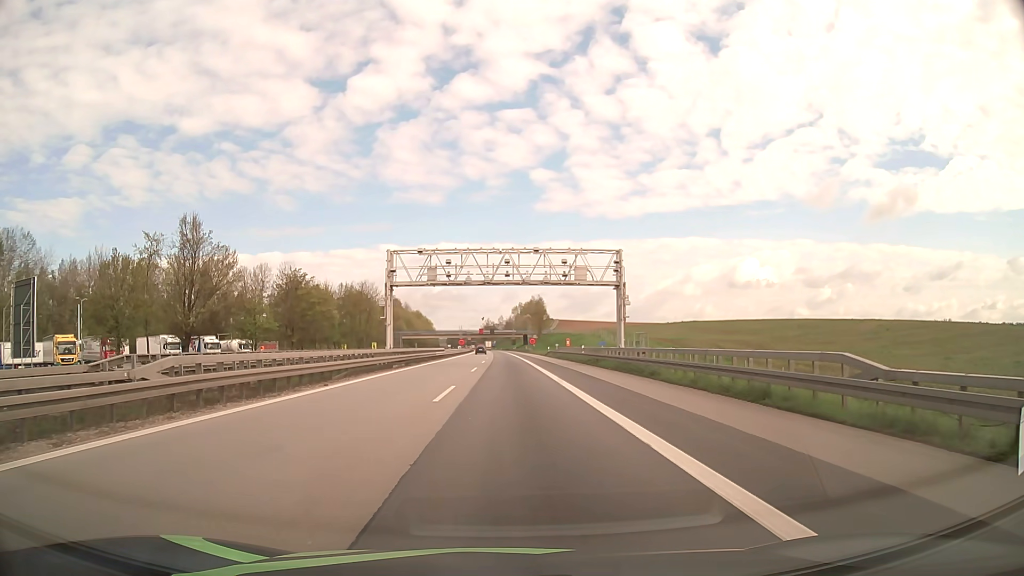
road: motorway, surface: asphalt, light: Day
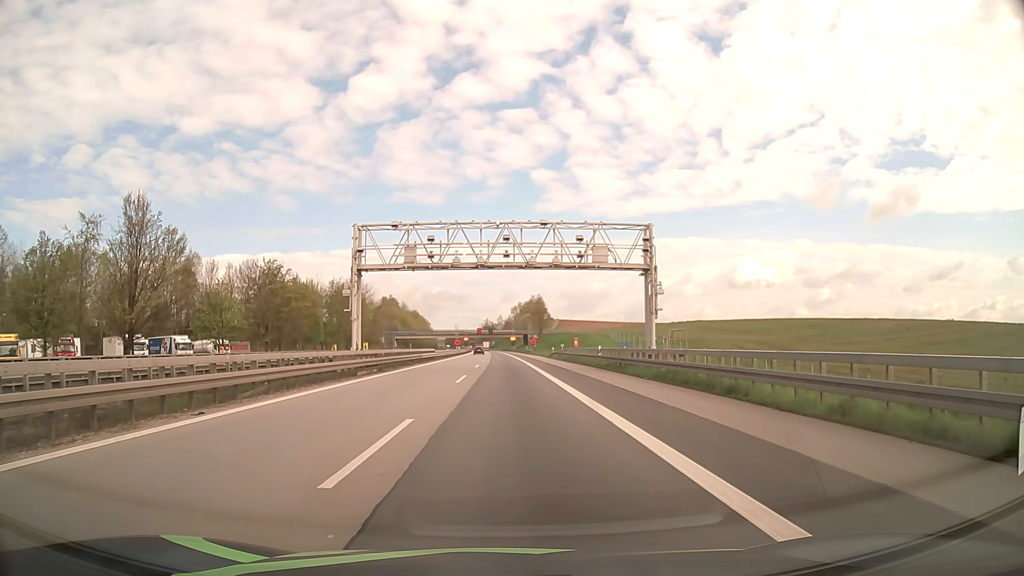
(0.0, +9.8) m; 0°
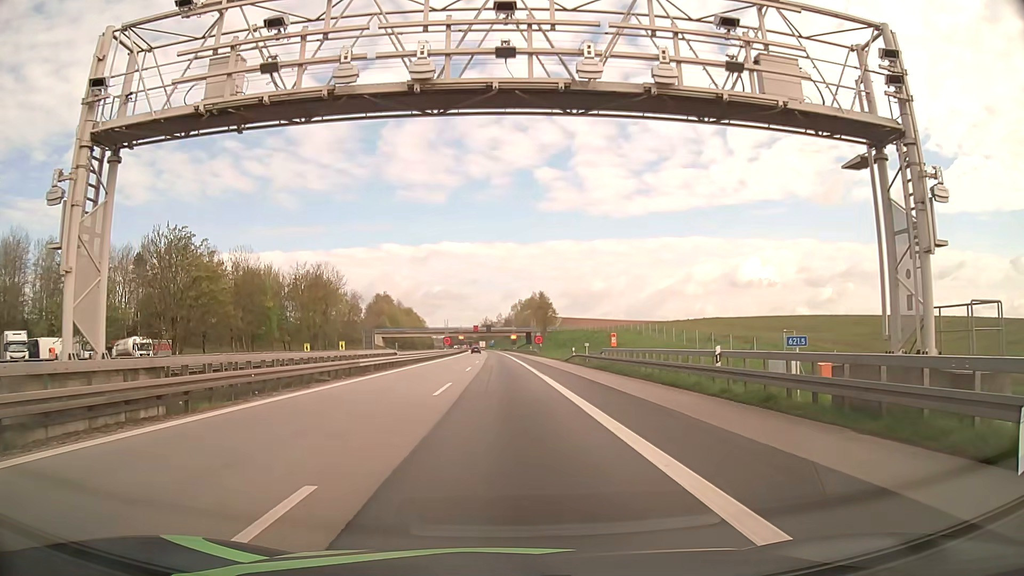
(0.0, +24.1) m; 0°
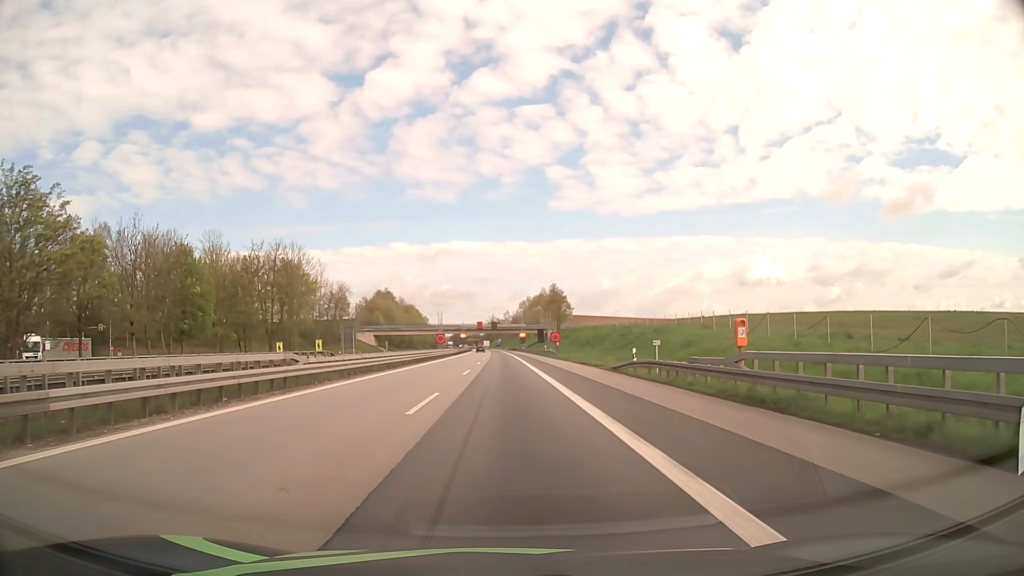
(-0.1, +23.4) m; -1°
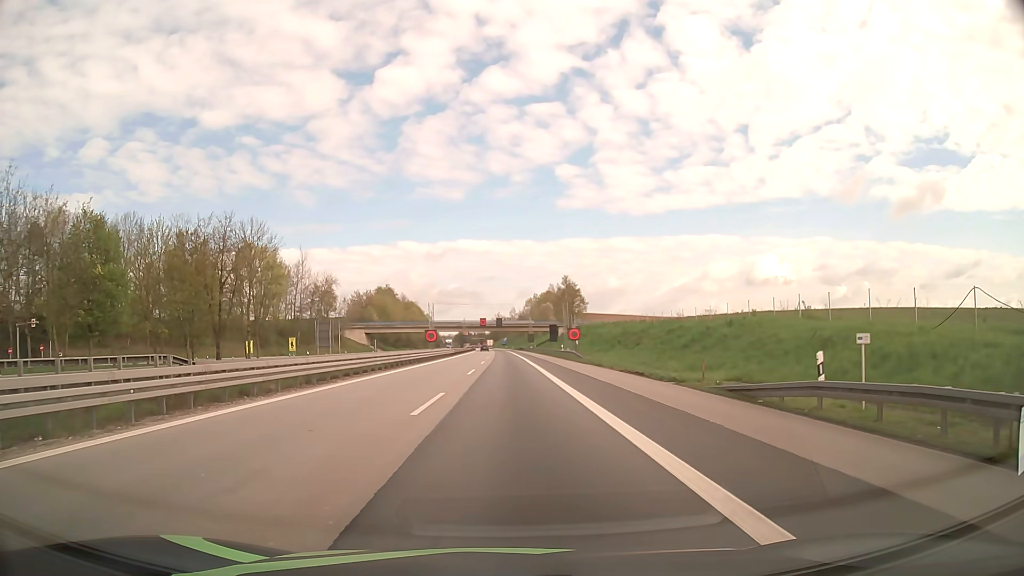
(-0.1, +18.5) m; 0°
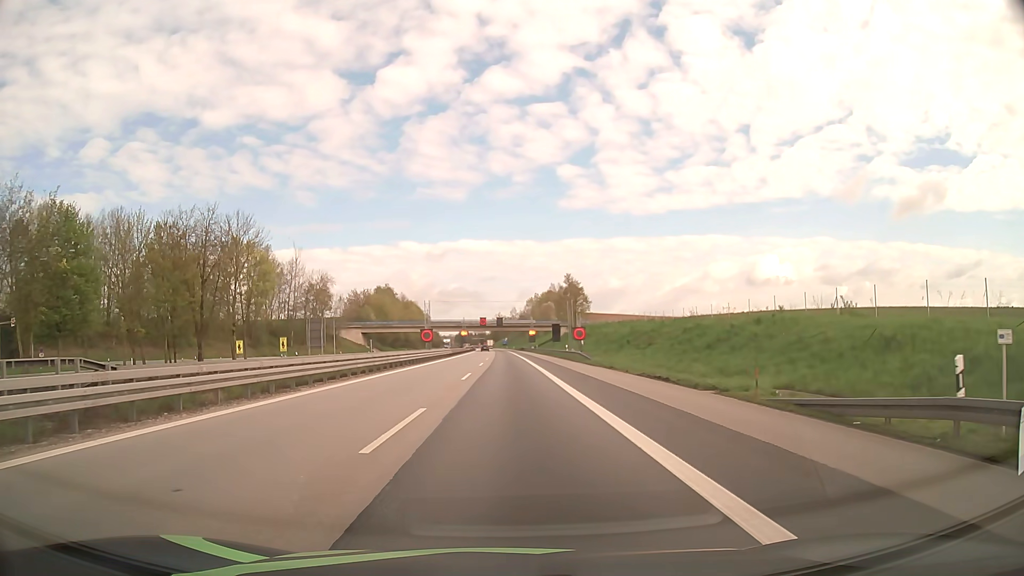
(0.0, +4.6) m; 0°
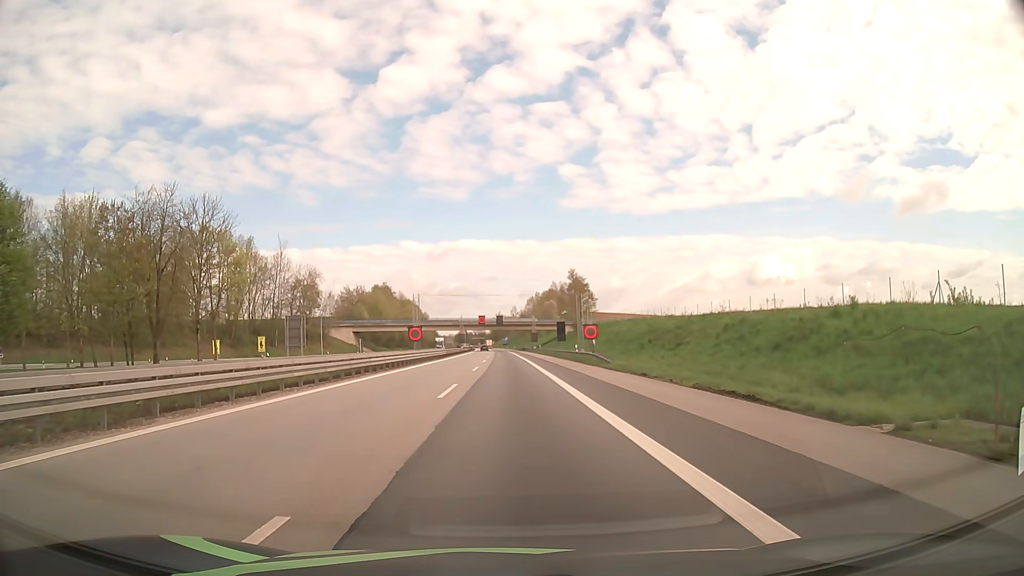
(0.0, +9.2) m; 0°
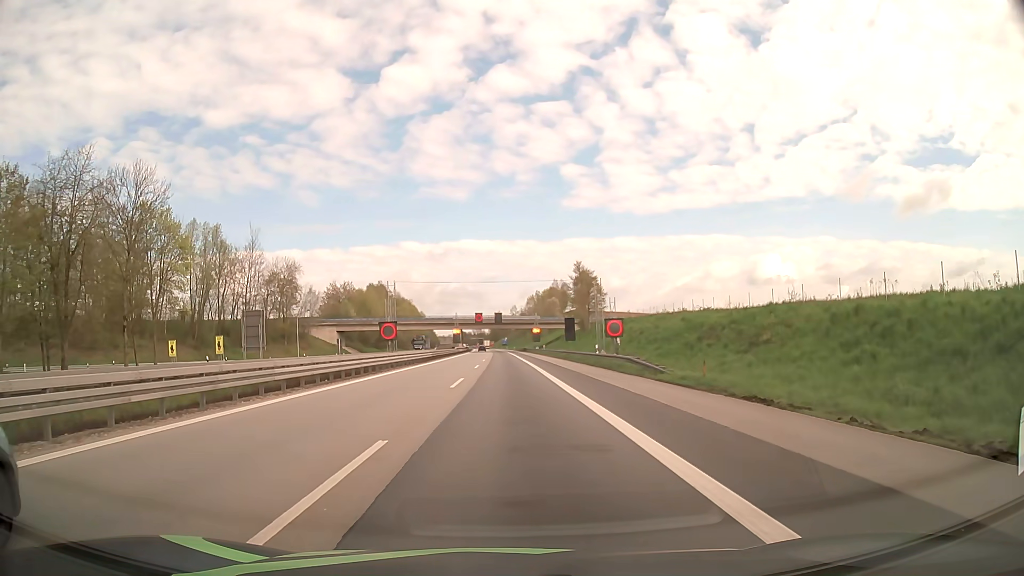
(0.0, +13.8) m; 0°
(0, +10) (0, +20) (0, +30) (0, +40) (0, +50) (0, +60) (0, +70) (0, +80) (0, +90) (-1, +100) m
